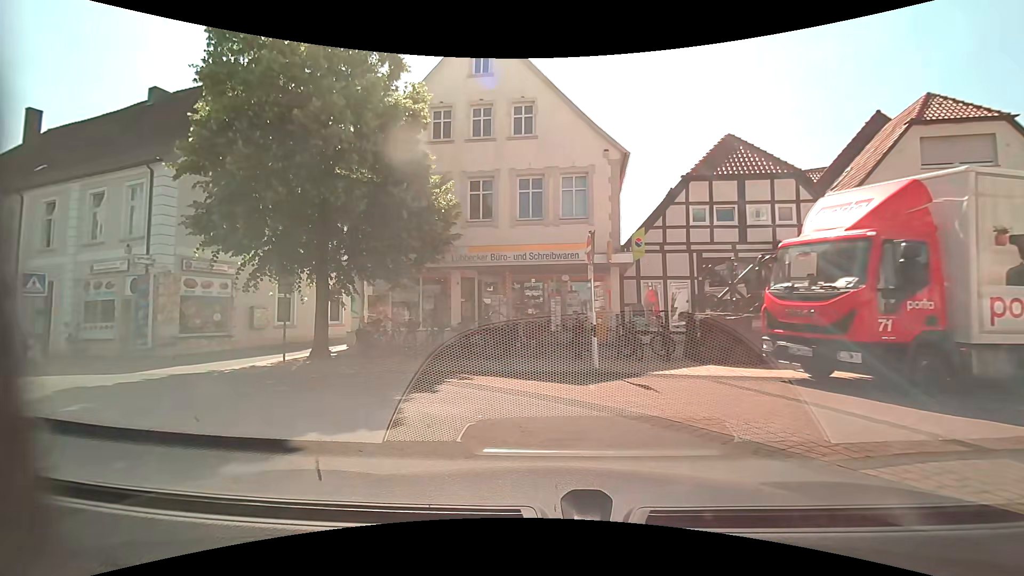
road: residential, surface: asphalt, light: Day
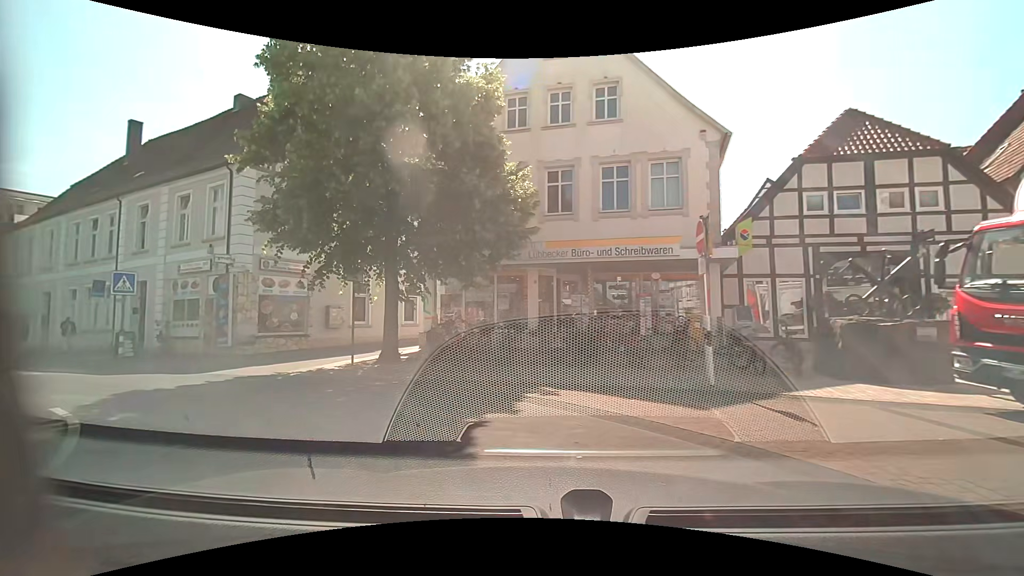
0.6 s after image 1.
(-0.1, +1.5) m; -9°
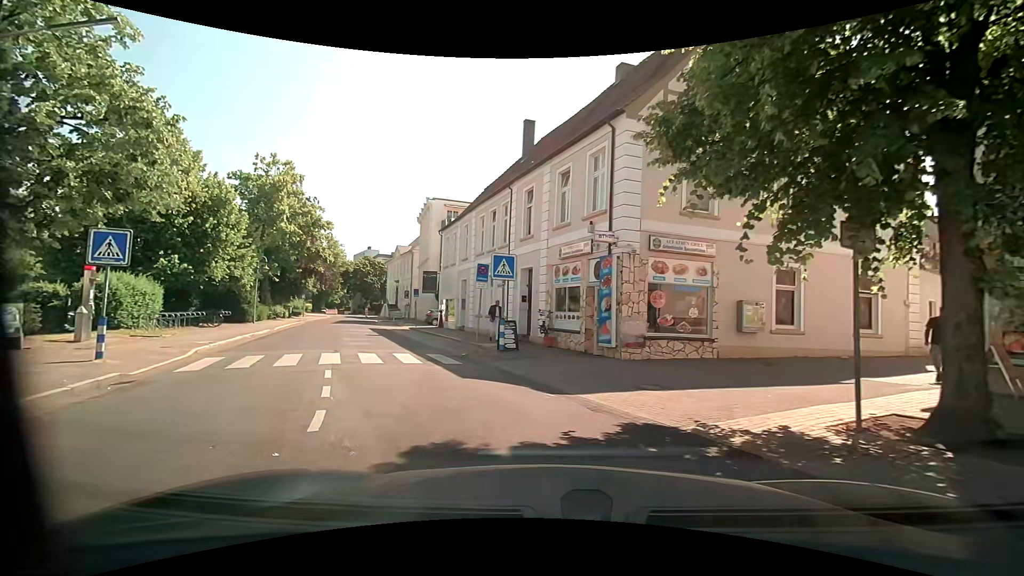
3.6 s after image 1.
(-2.5, +6.3) m; -41°
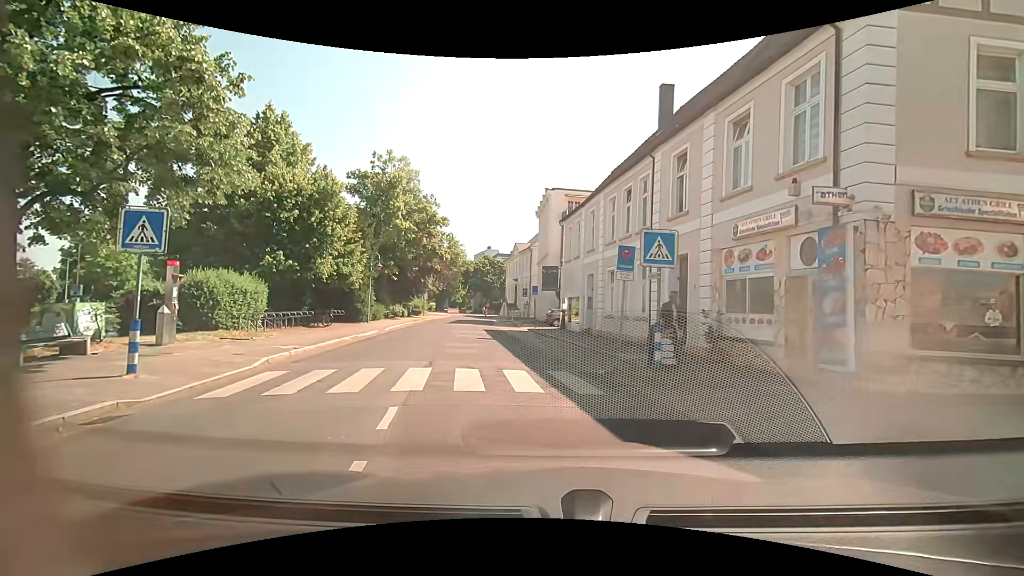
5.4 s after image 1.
(-0.7, +4.6) m; -15°
